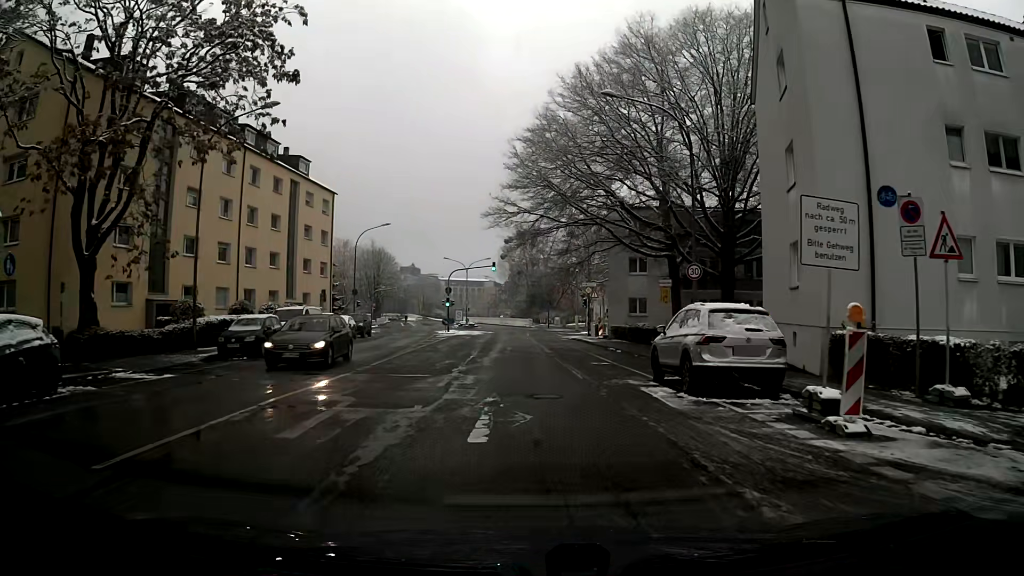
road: residential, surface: asphalt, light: Day
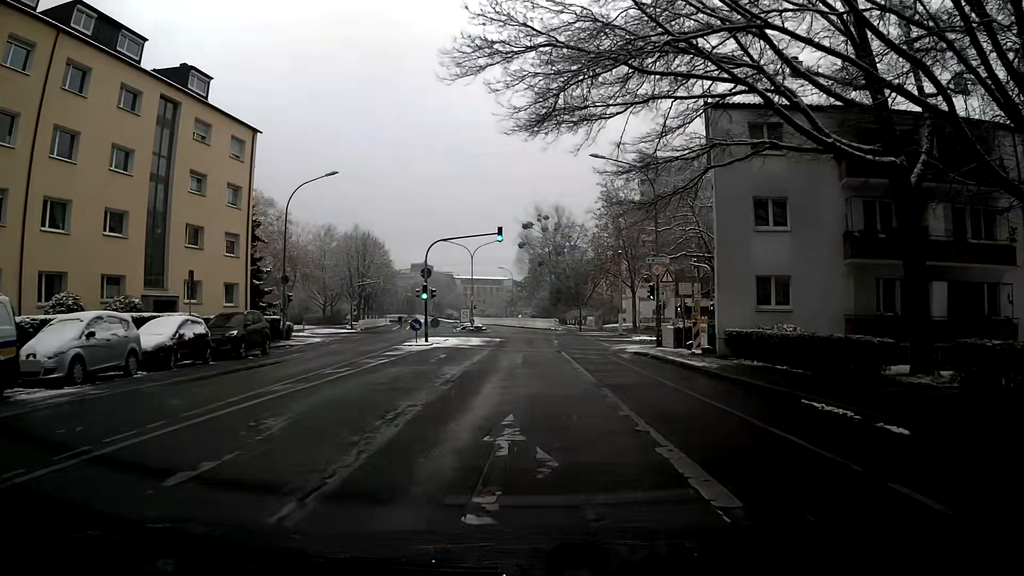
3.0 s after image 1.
(-0.5, +23.0) m; -2°
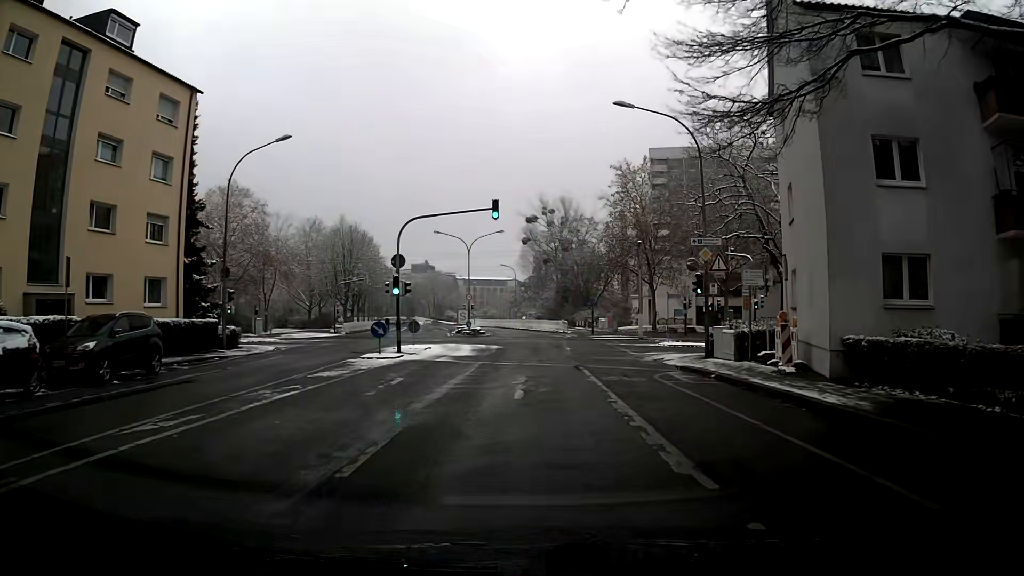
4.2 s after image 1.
(0.0, +8.9) m; 0°
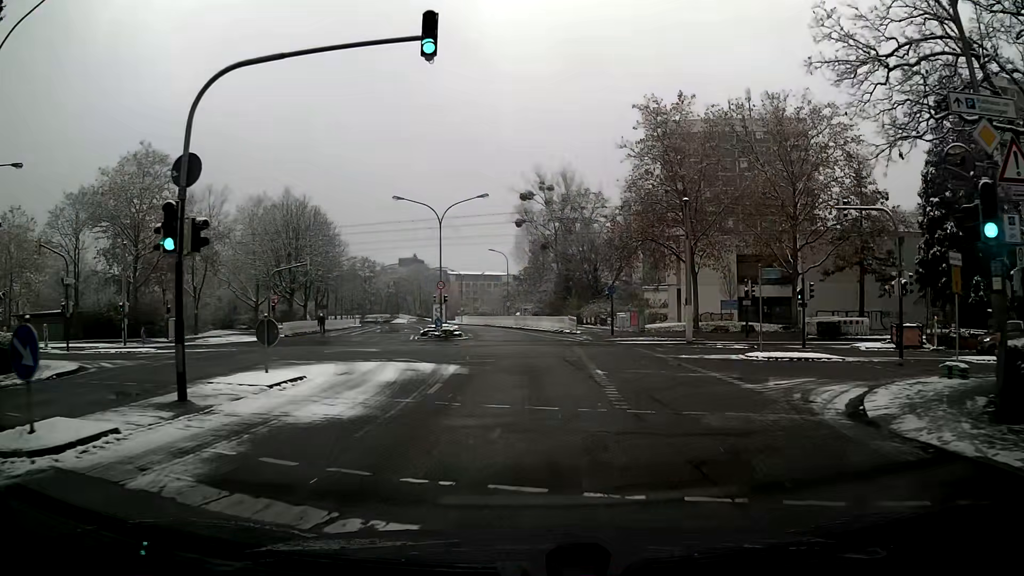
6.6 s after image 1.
(+0.2, +17.6) m; 0°
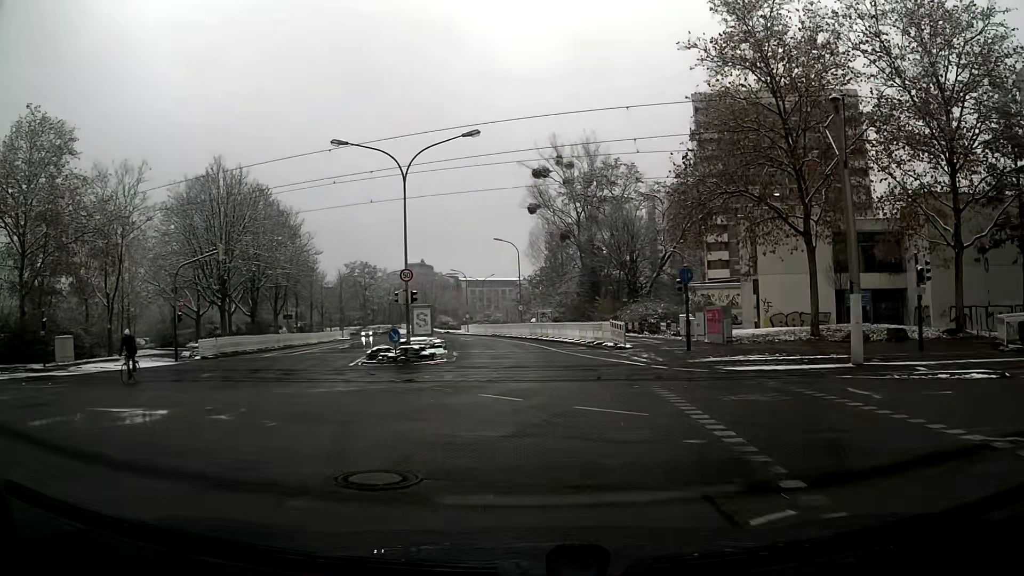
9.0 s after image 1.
(+0.1, +17.9) m; -1°
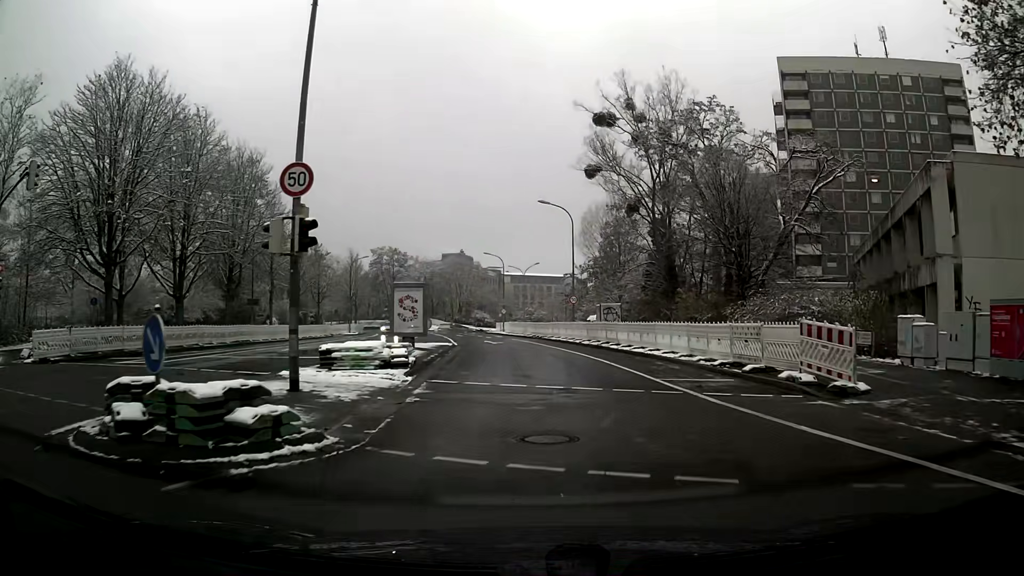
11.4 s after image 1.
(-1.0, +18.9) m; -5°
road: tertiary
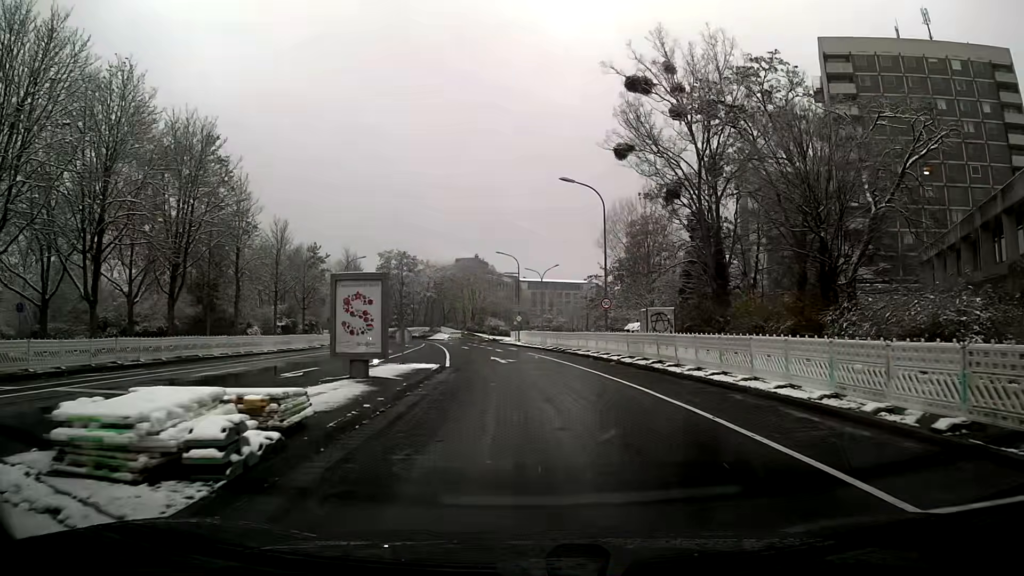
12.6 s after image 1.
(-0.1, +9.9) m; -1°
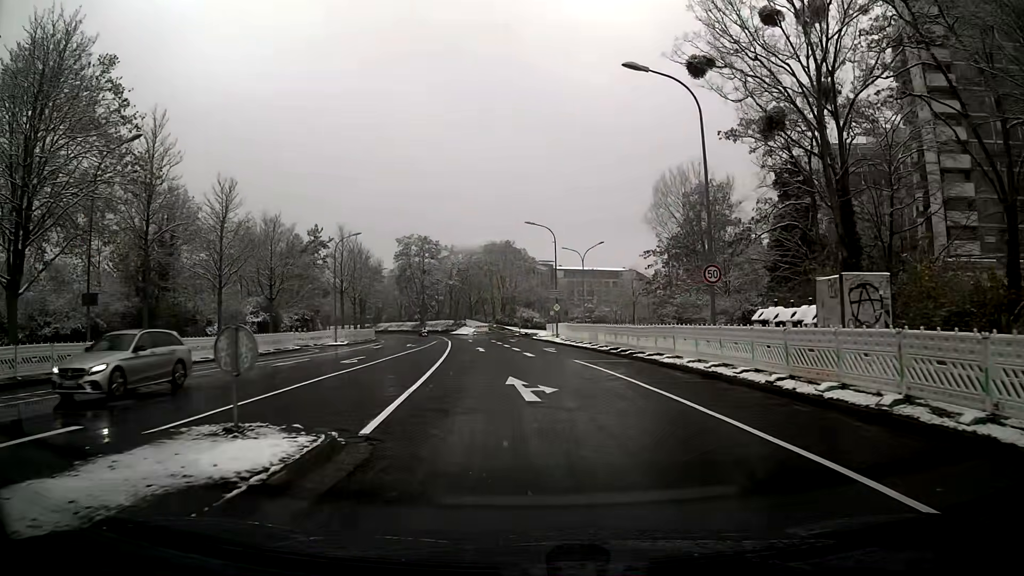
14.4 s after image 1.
(-0.5, +15.4) m; -4°
(0, +10) (-1, +20) (-1, +30) (-2, +40) (-3, +50) (-4, +60) (-6, +70) (-8, +80) (-10, +89) (-13, +99) m
